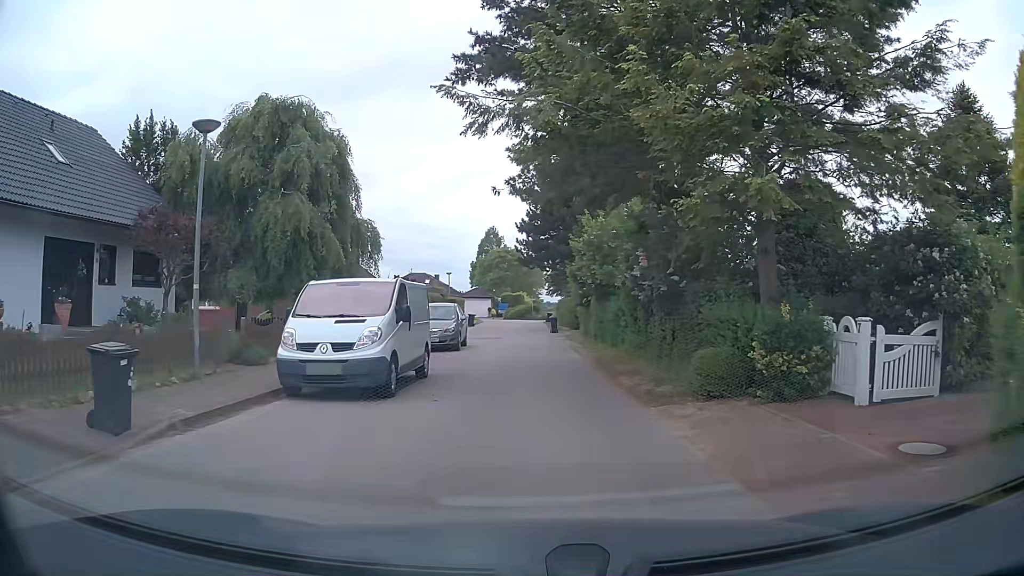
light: Day
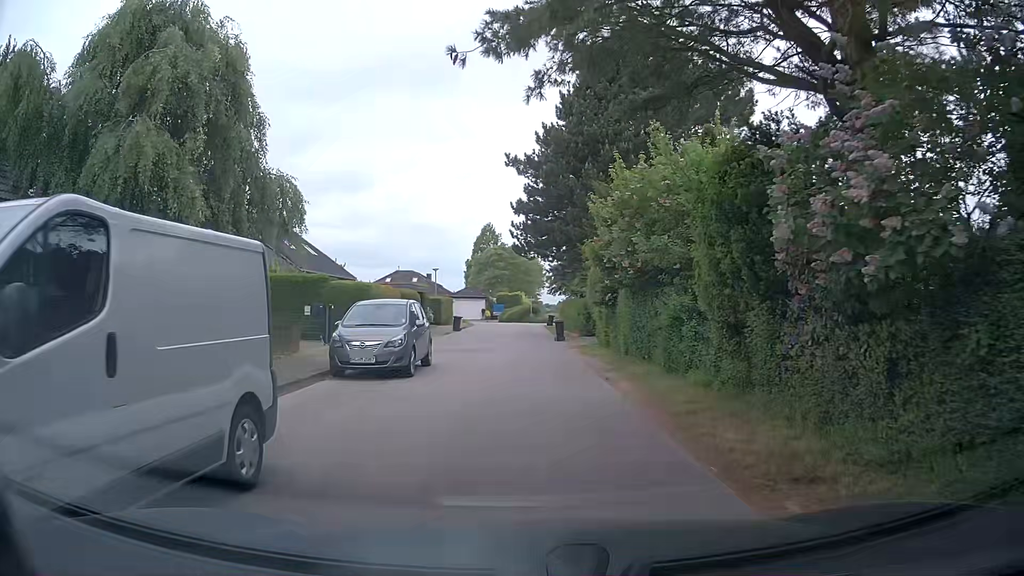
(0.0, +9.0) m; 0°
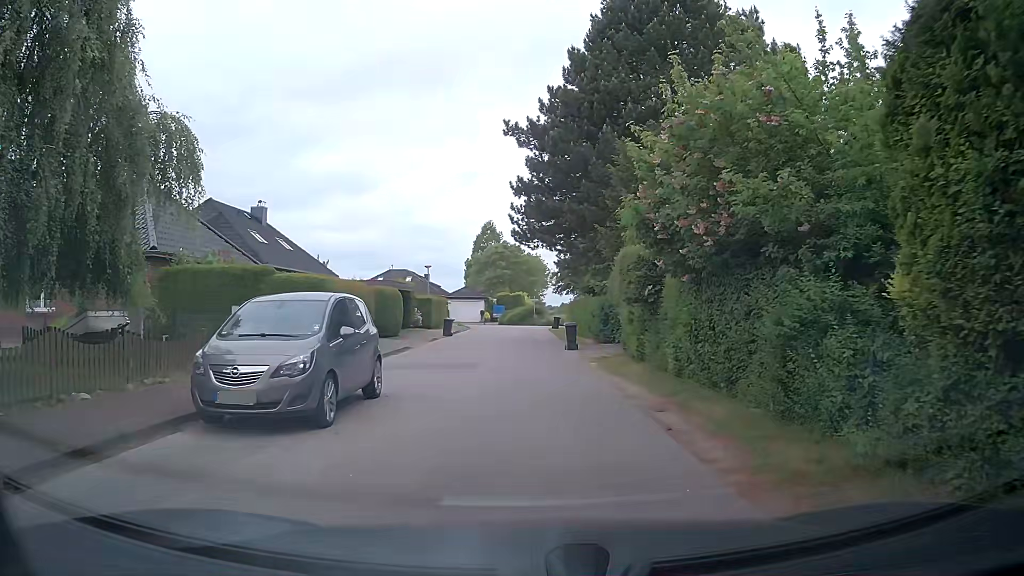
(0.0, +6.1) m; -1°
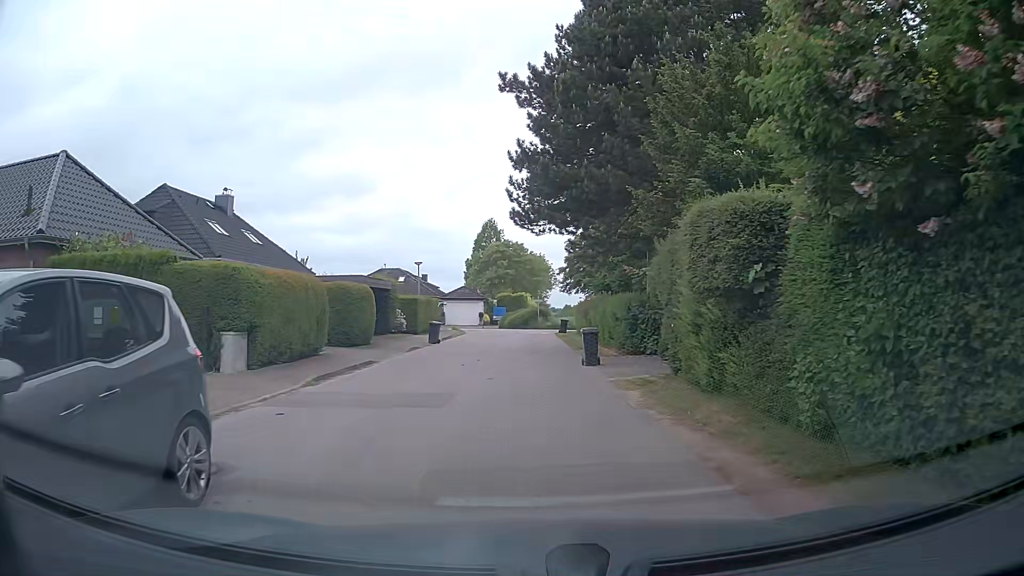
(+0.1, +6.2) m; +1°
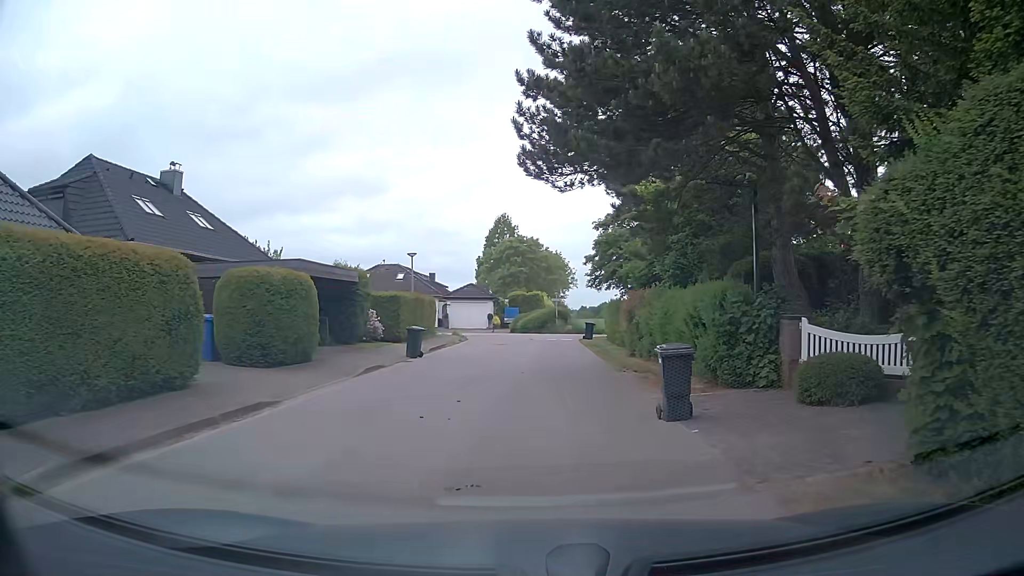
(-0.2, +8.4) m; -2°
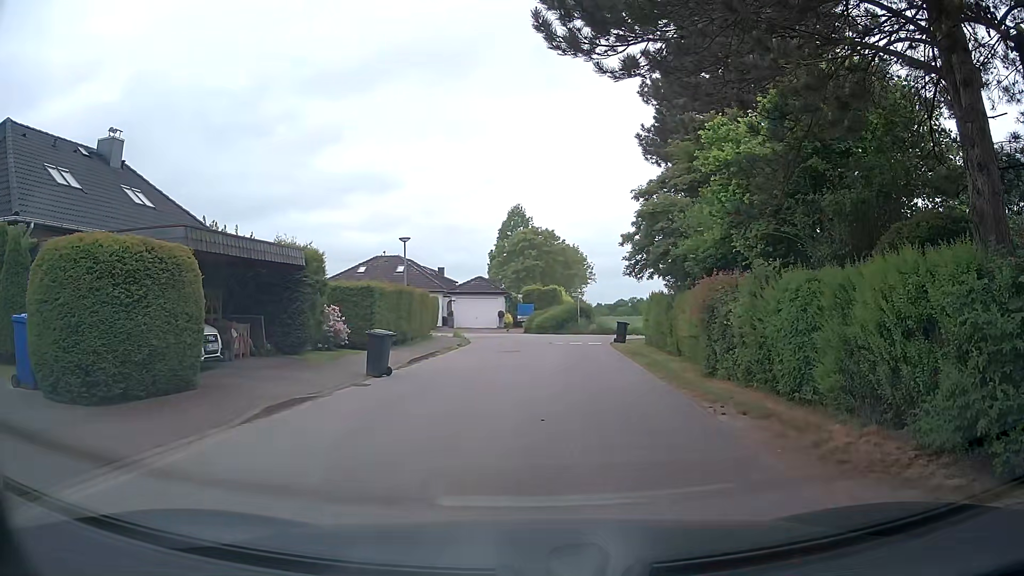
(-0.1, +6.7) m; -1°
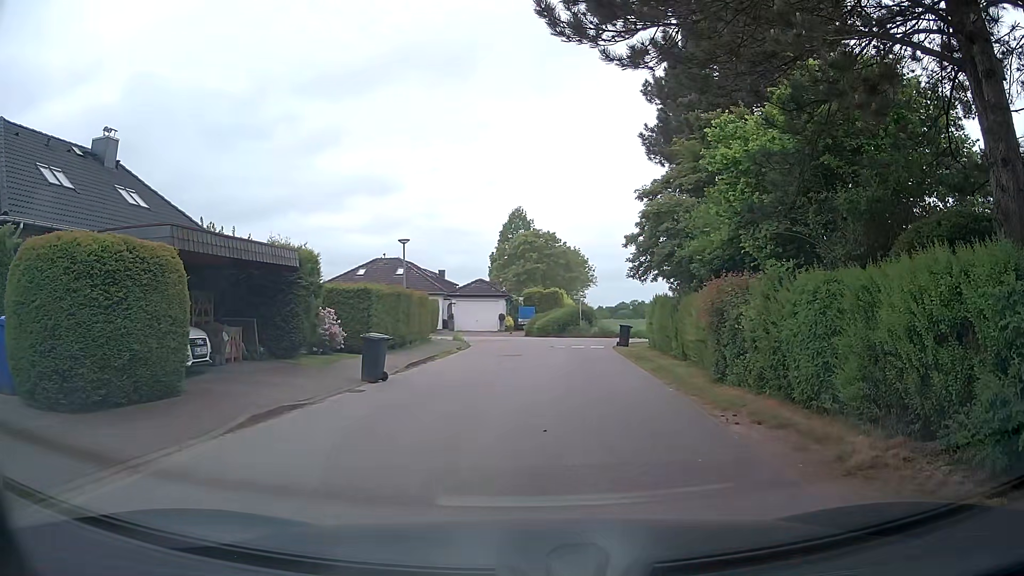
(0.0, +0.5) m; 0°
